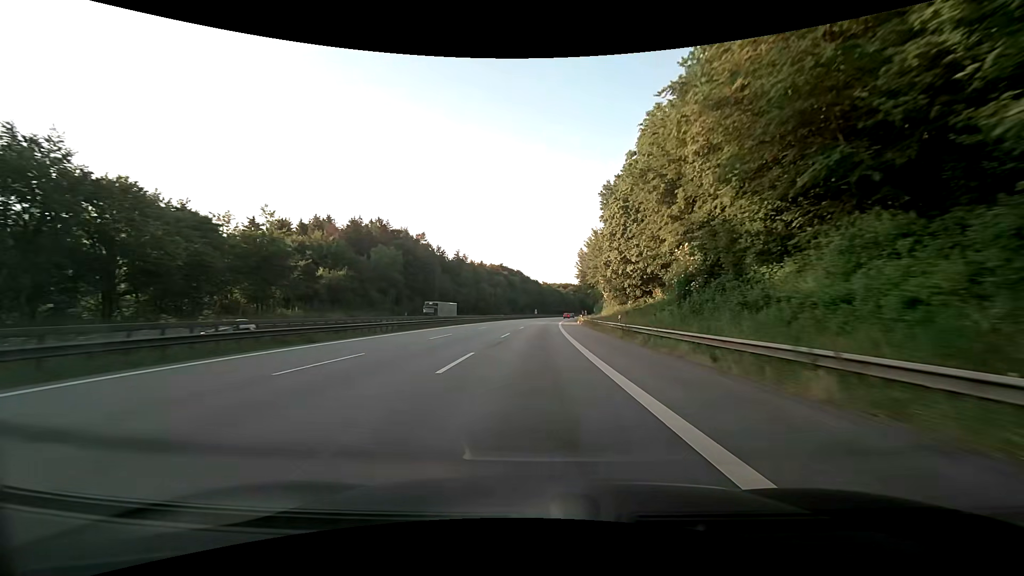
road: motorway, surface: asphalt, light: Day
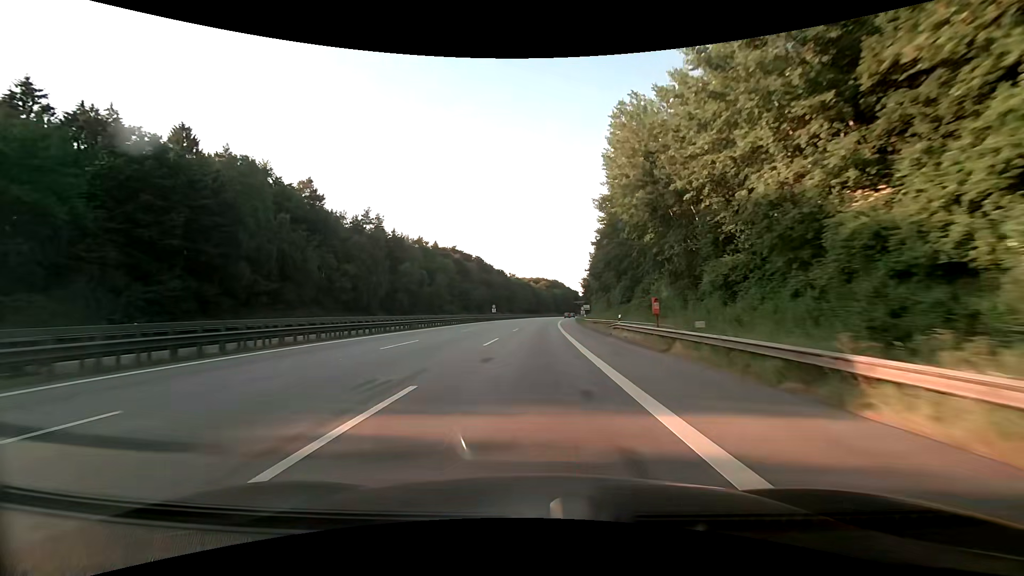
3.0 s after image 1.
(+2.7, +80.6) m; +4°
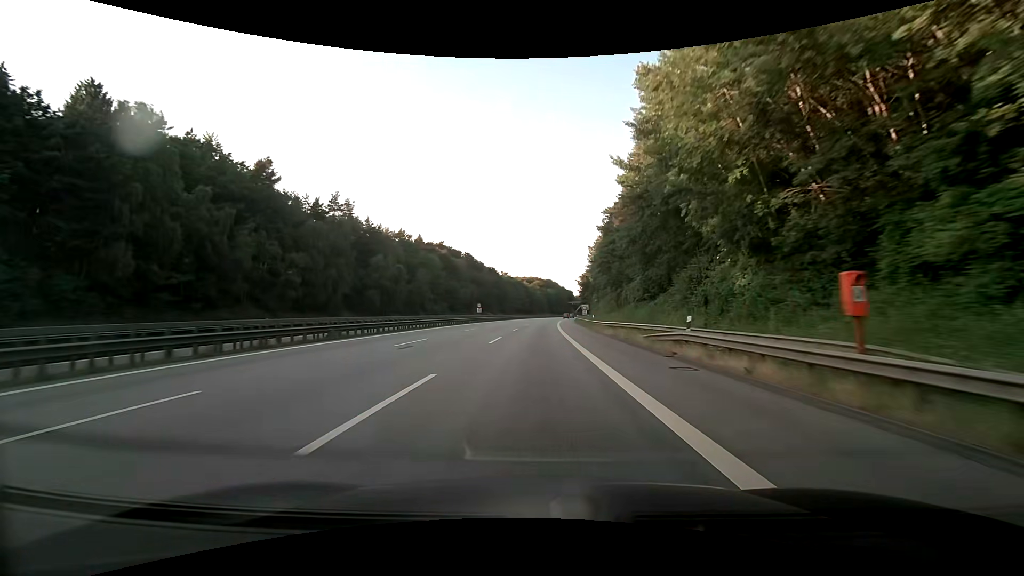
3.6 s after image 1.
(+0.1, +16.1) m; +1°
(0, +10) (0, +20) (0, +30) (+1, +40) (+1, +50) (+2, +60) (+2, +70) (+3, +80) (+3, +90) (+4, +100) m
